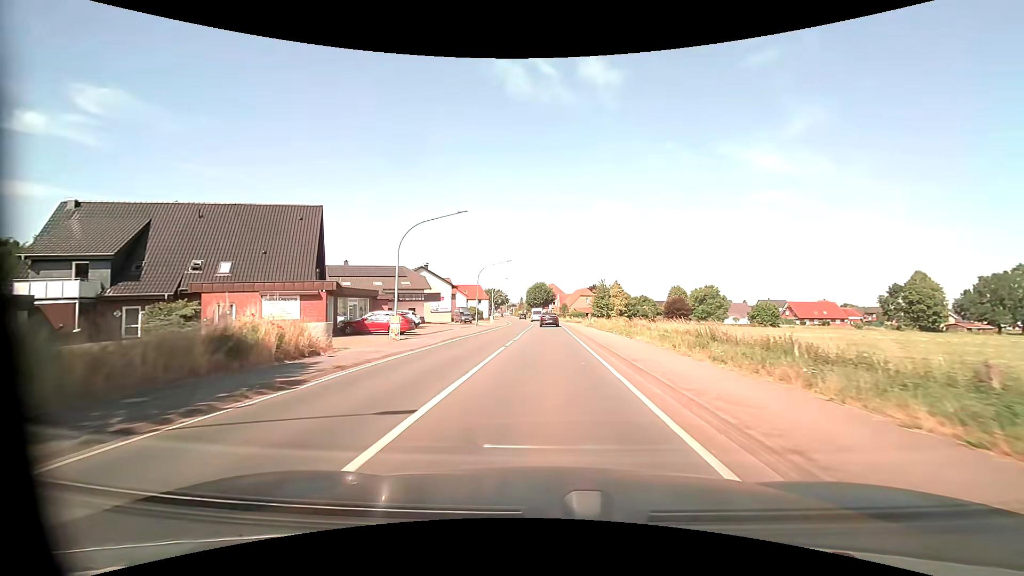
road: primary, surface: asphalt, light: Day
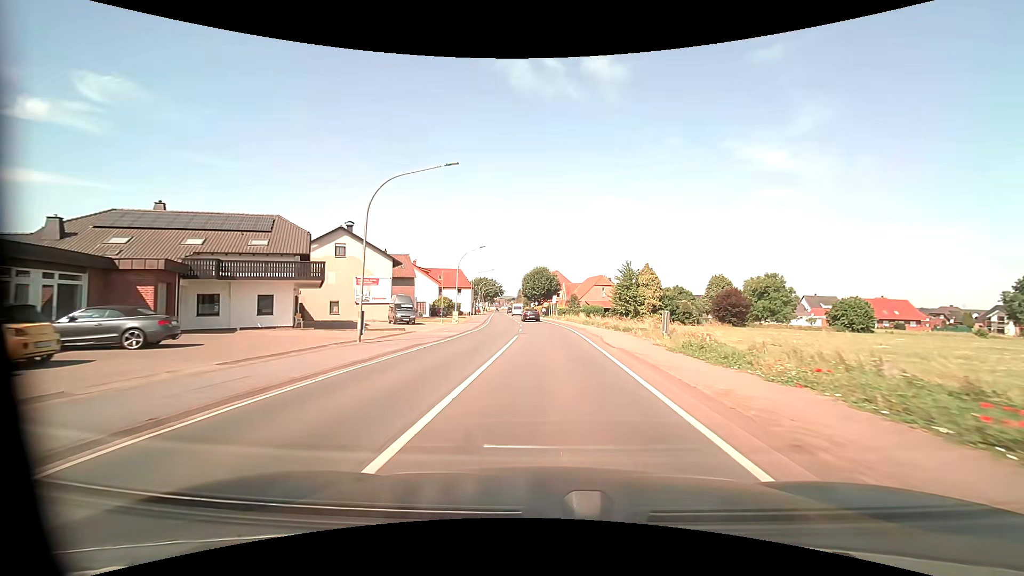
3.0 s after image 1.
(+0.1, +36.5) m; 0°
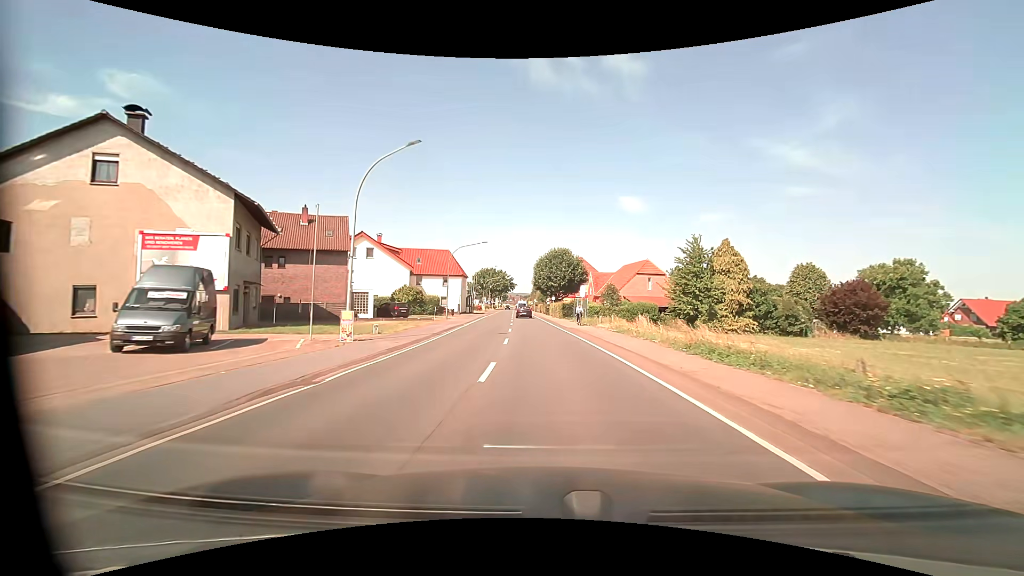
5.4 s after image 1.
(-0.3, +31.0) m; -2°
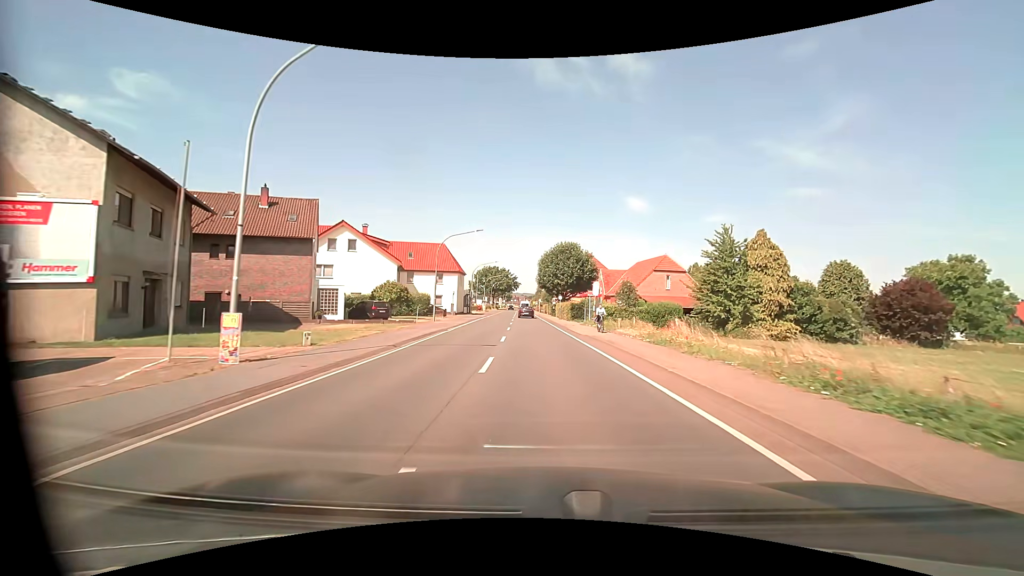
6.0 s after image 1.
(0.0, +7.9) m; -1°
(0, +10) (0, +20) (-1, +30) (-1, +40) (-1, +50) (-2, +60) (-2, +70) (-3, +80) (-3, +90) (-4, +100) m
